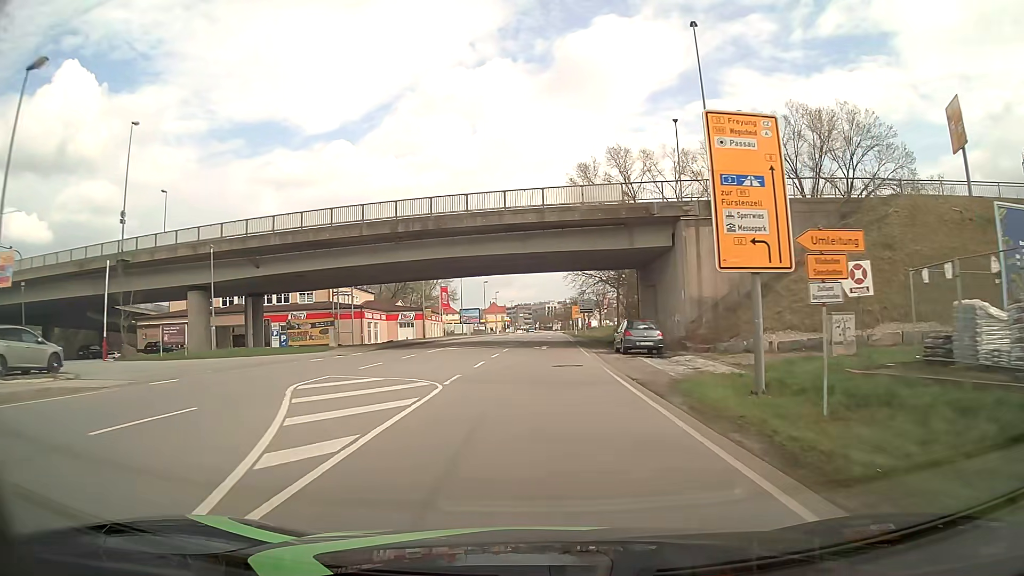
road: primary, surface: asphalt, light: Day
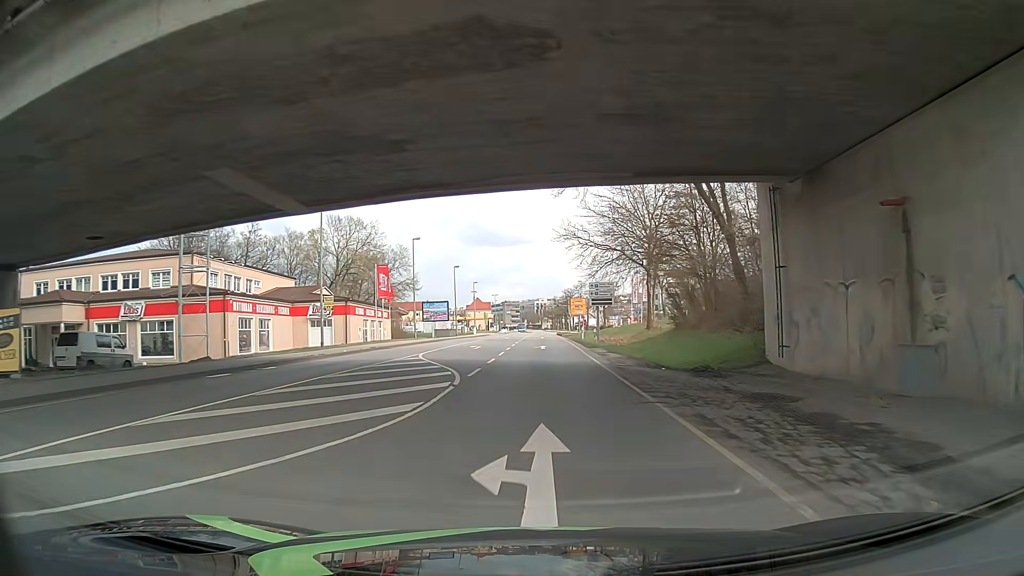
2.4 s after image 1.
(+0.4, +31.0) m; +1°
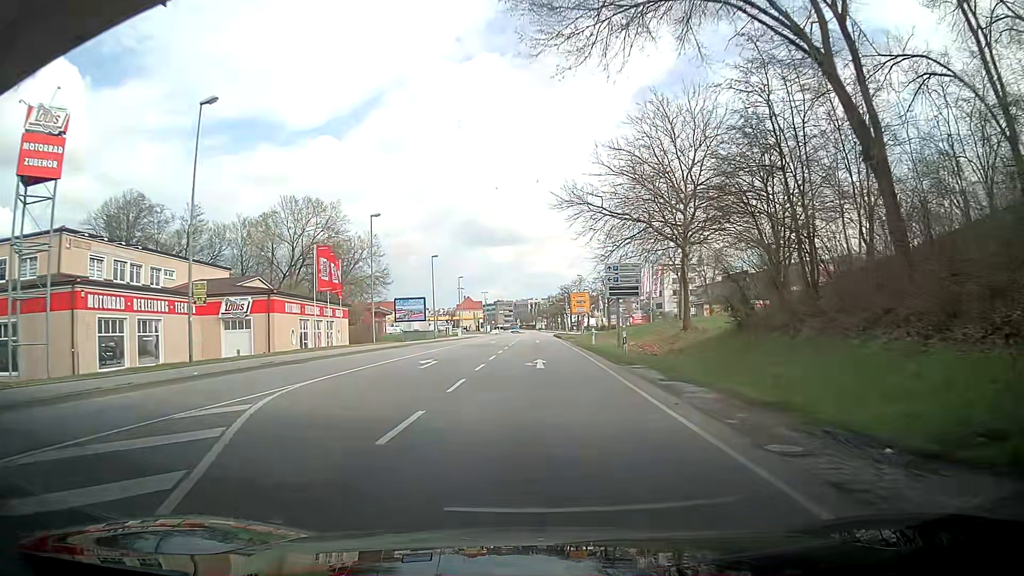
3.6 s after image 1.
(+0.3, +15.6) m; +2°
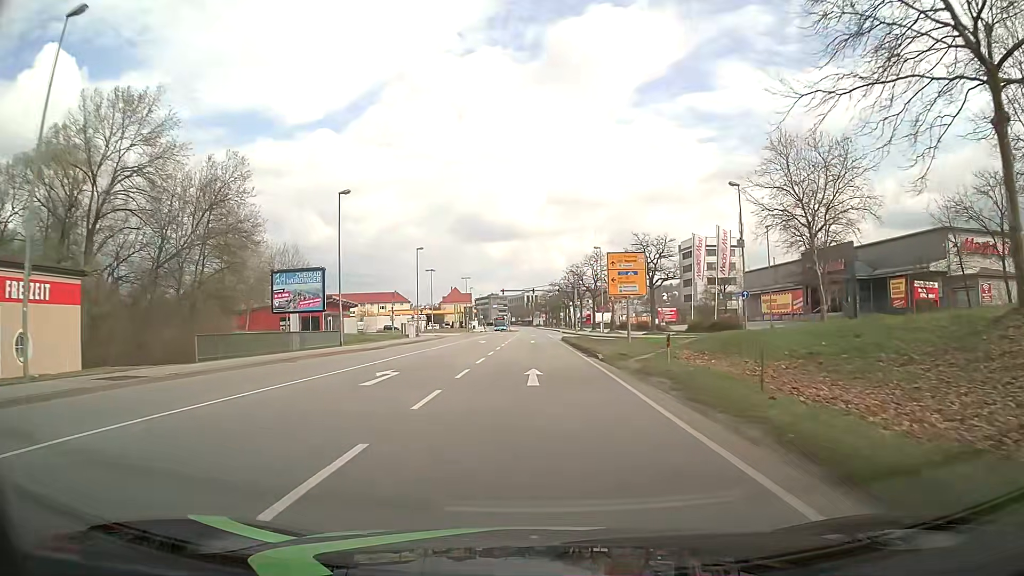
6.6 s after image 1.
(-0.2, +39.1) m; 0°
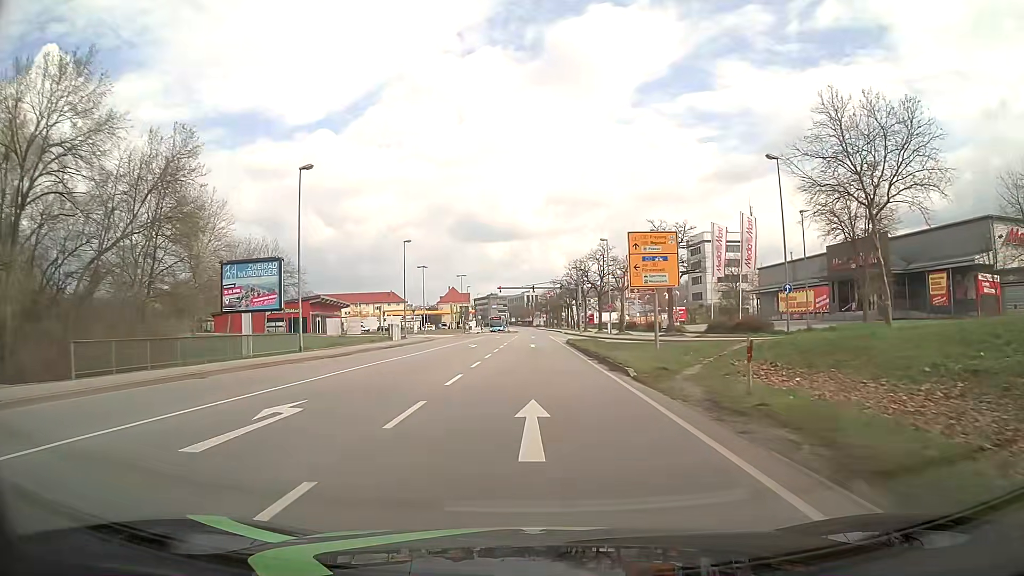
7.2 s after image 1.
(0.0, +7.8) m; 0°
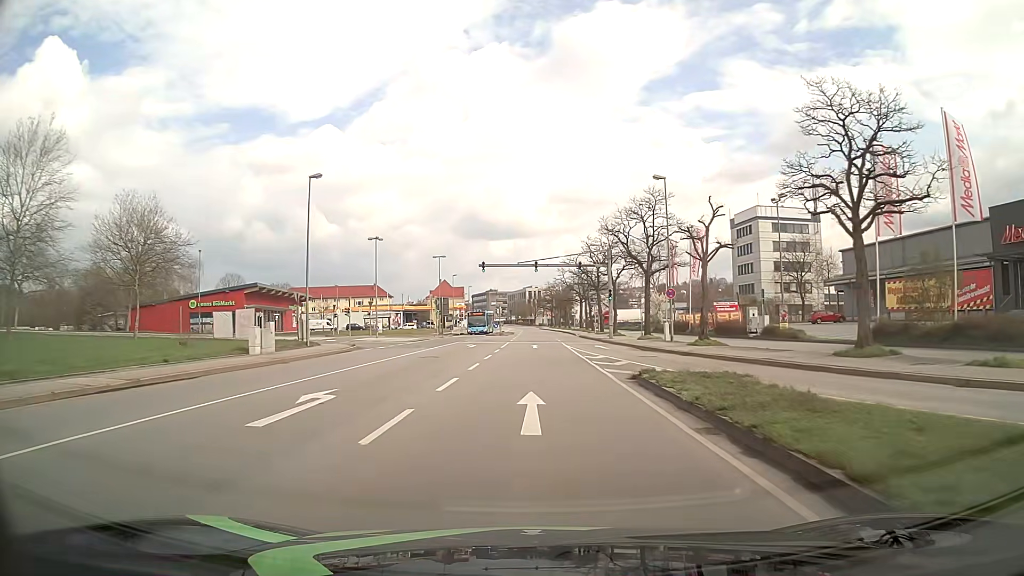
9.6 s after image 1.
(-0.3, +31.3) m; 0°
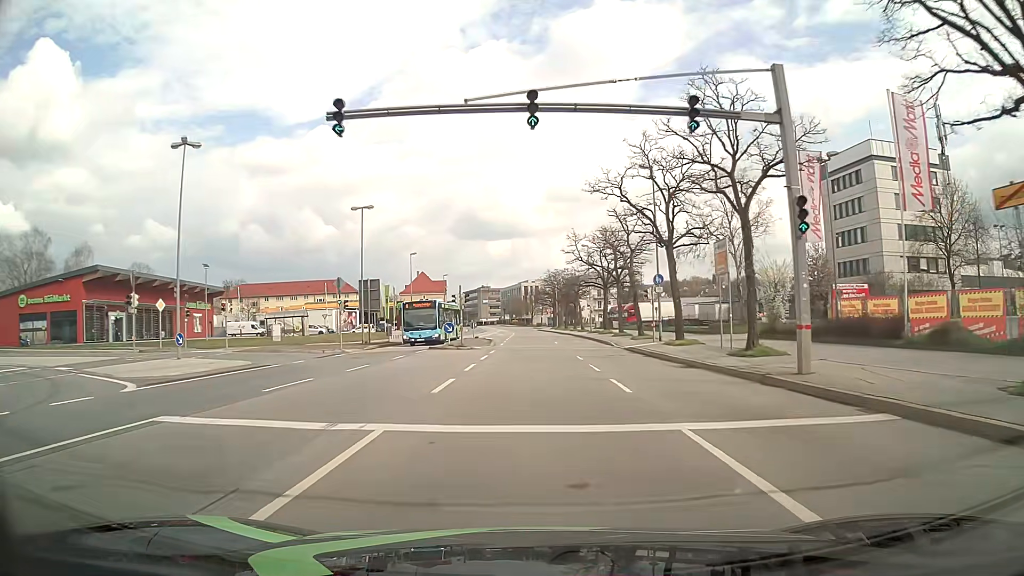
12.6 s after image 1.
(-0.1, +39.0) m; 0°
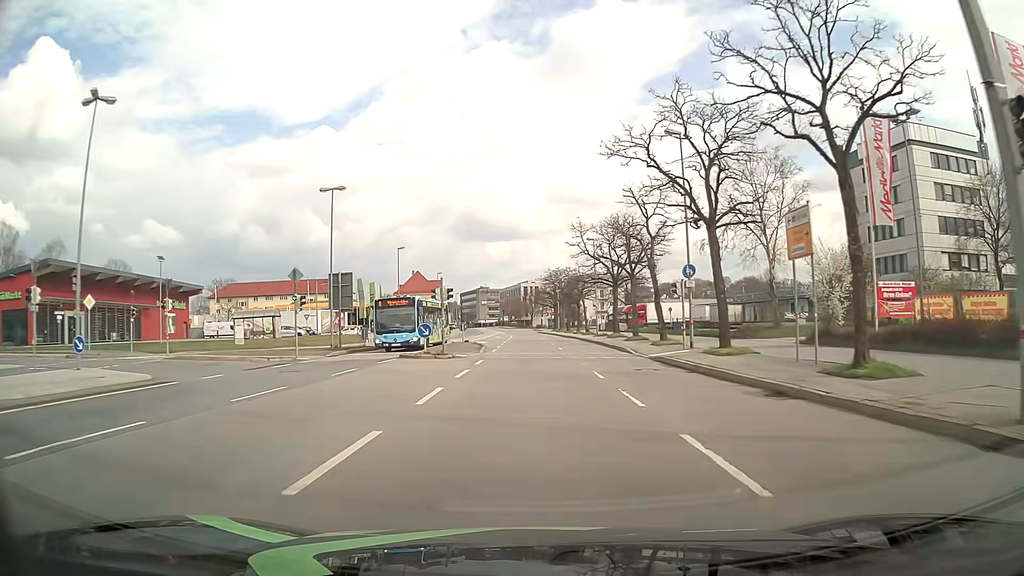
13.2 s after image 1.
(0.0, +7.8) m; 0°
(0, +10) (0, +20) (0, +30) (0, +40) (0, +50) (-1, +60) (-1, +70) (-1, +80) (0, +90) (0, +100) m
